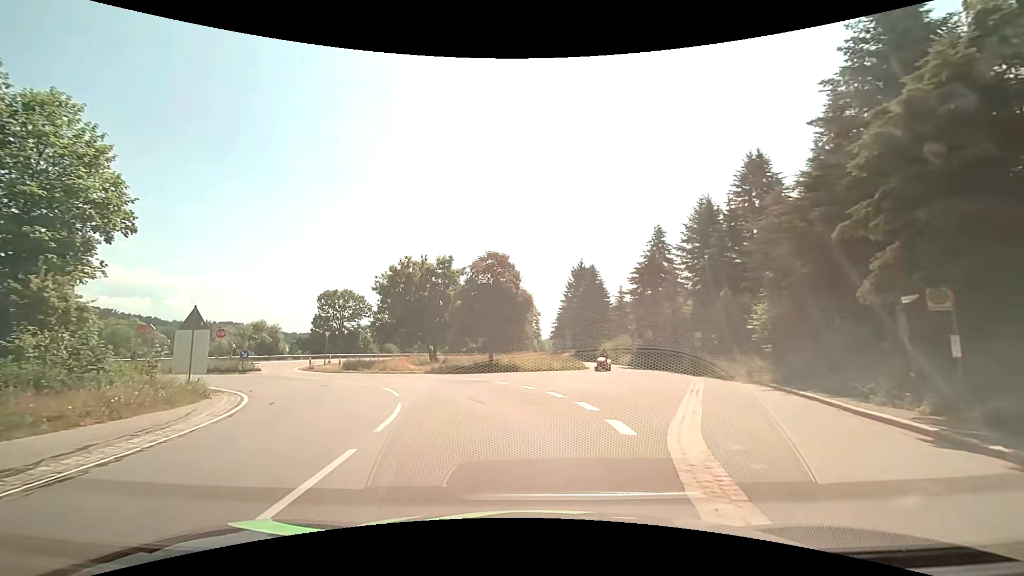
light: Day
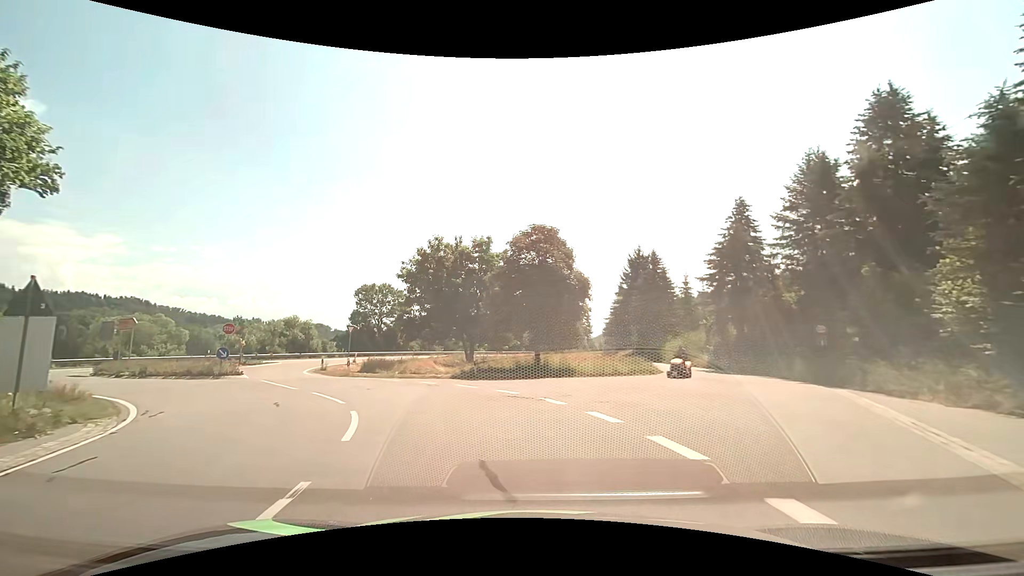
(-0.5, +7.9) m; -6°
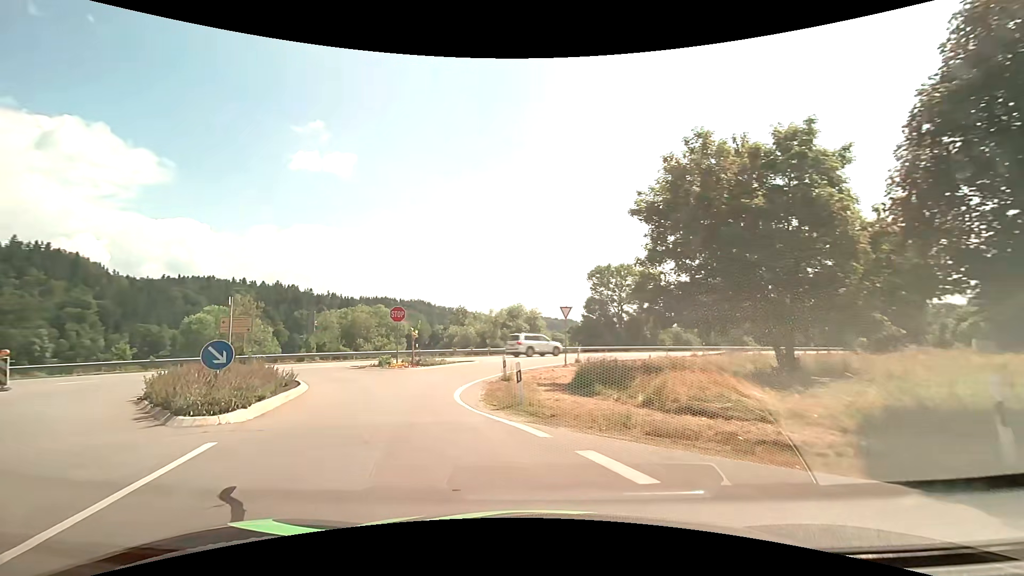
(-3.6, +17.5) m; -28°
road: tertiary_link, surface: asphalt
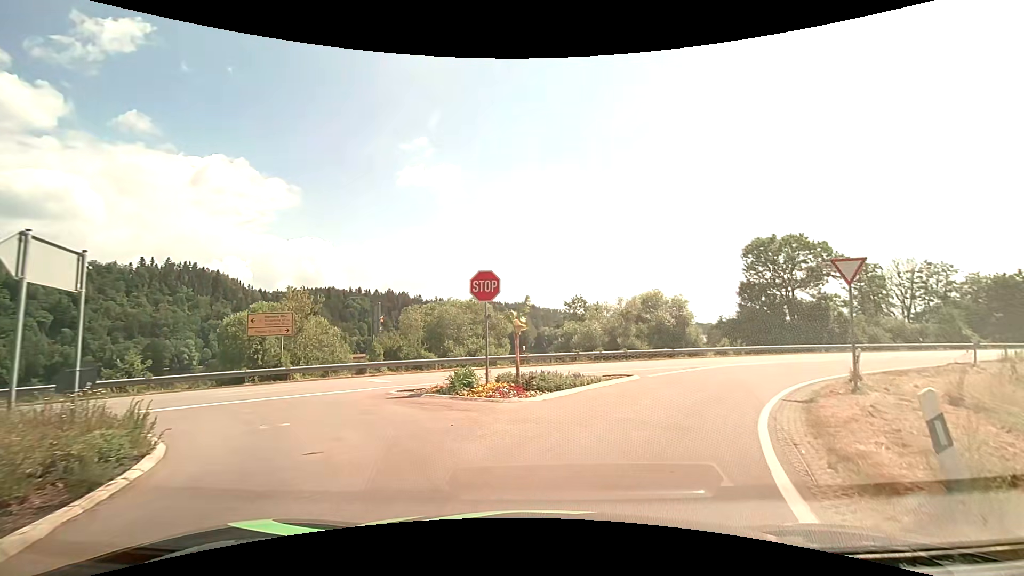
(-2.8, +14.1) m; -12°
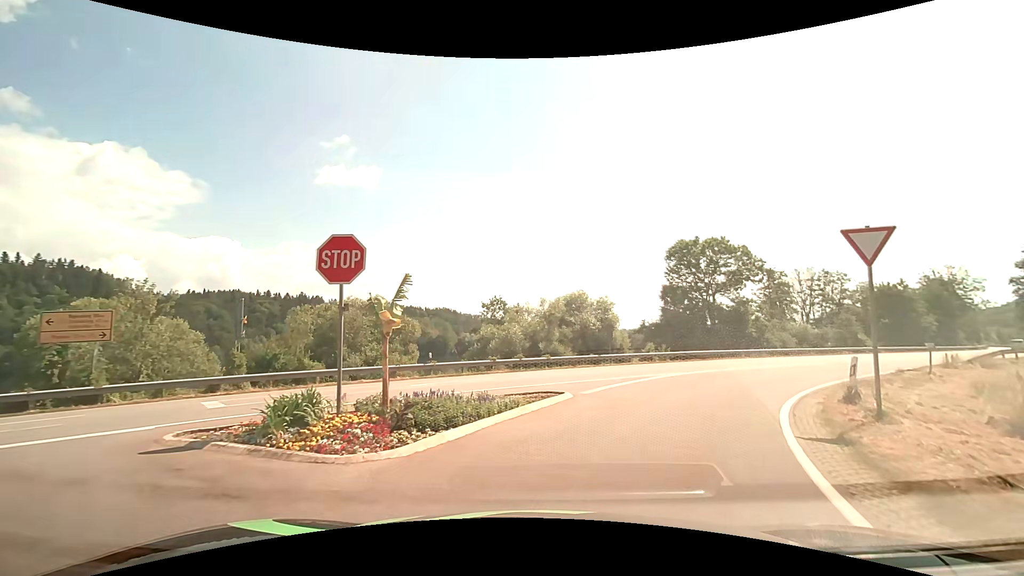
(+0.4, +5.0) m; +8°
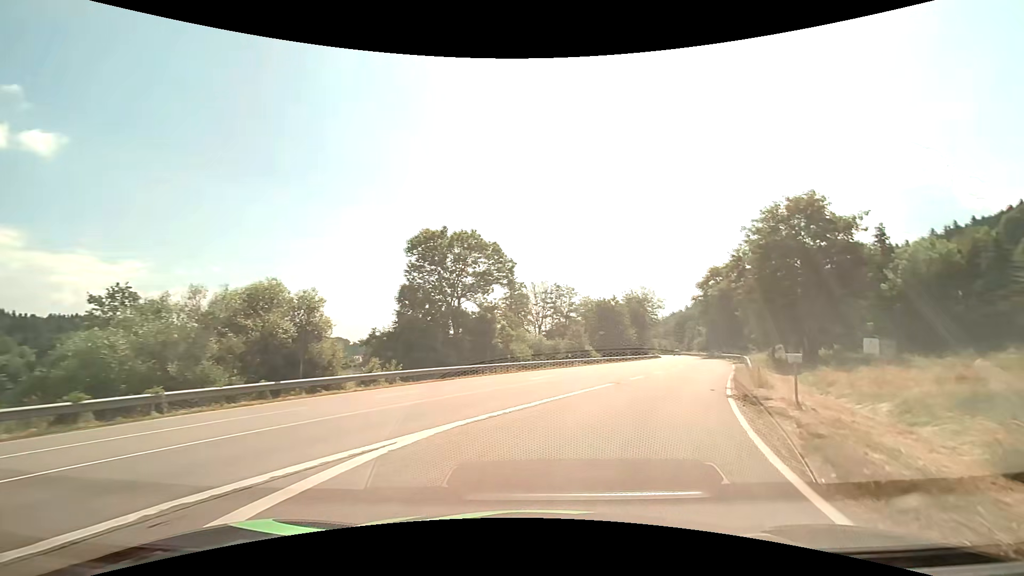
(+3.3, +12.8) m; +29°
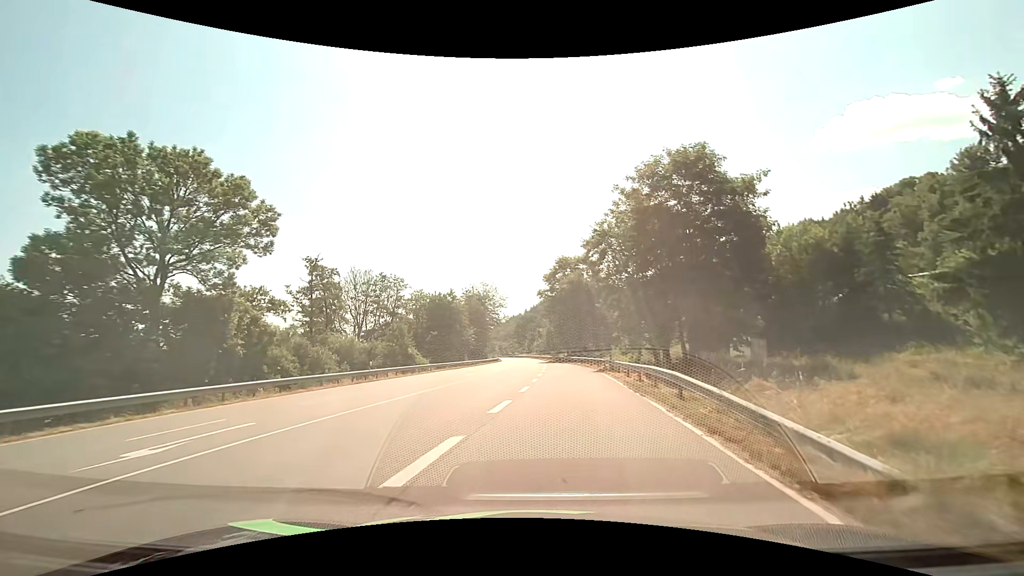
(+3.6, +16.7) m; +18°
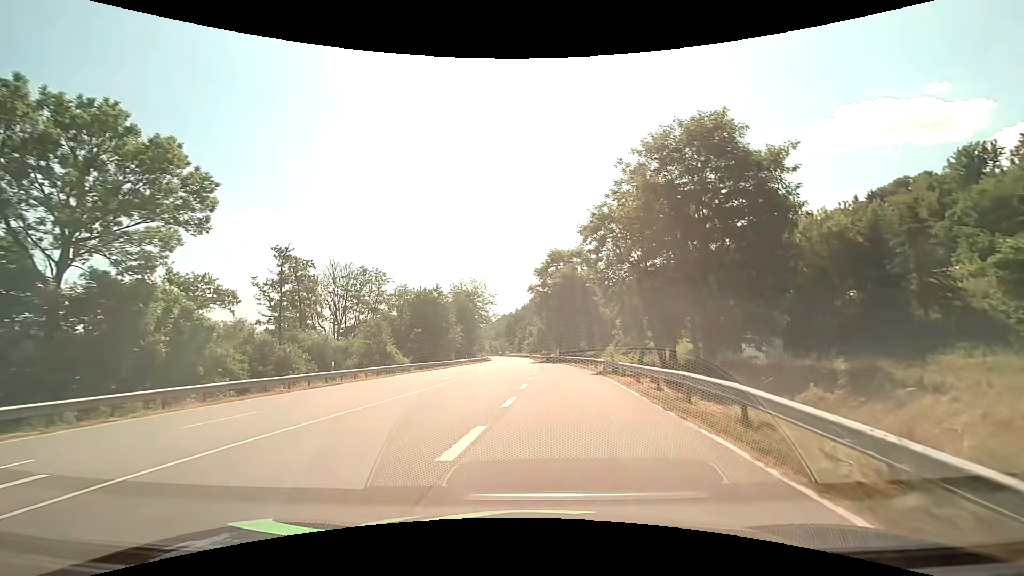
(0.0, +4.9) m; +1°
(0, +10) (+1, +20) (+1, +30) (+1, +40) (+1, +50) (0, +60) (-1, +70) (-1, +80) (-2, +90) (-2, +100) m
